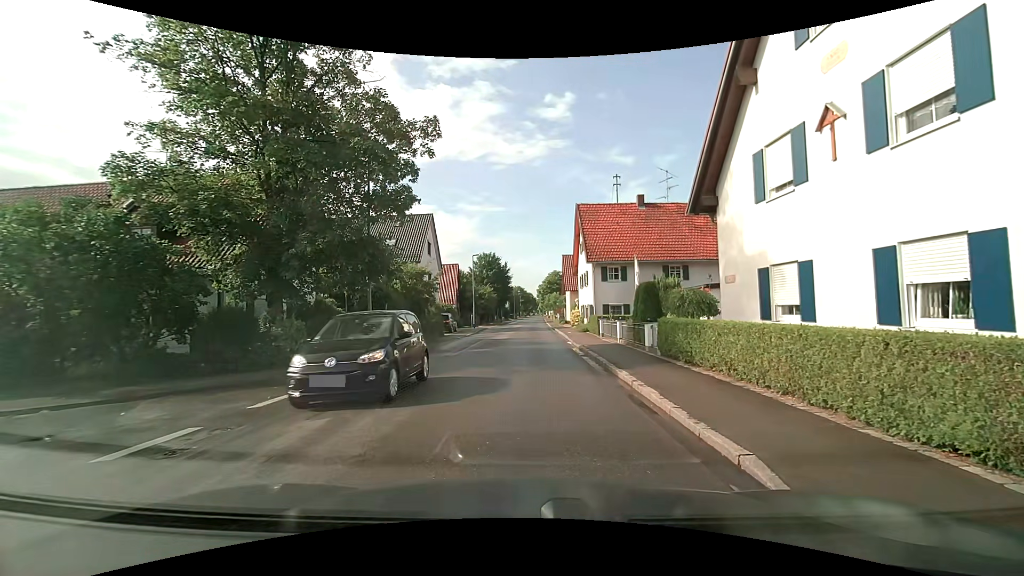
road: tertiary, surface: asphalt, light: Day
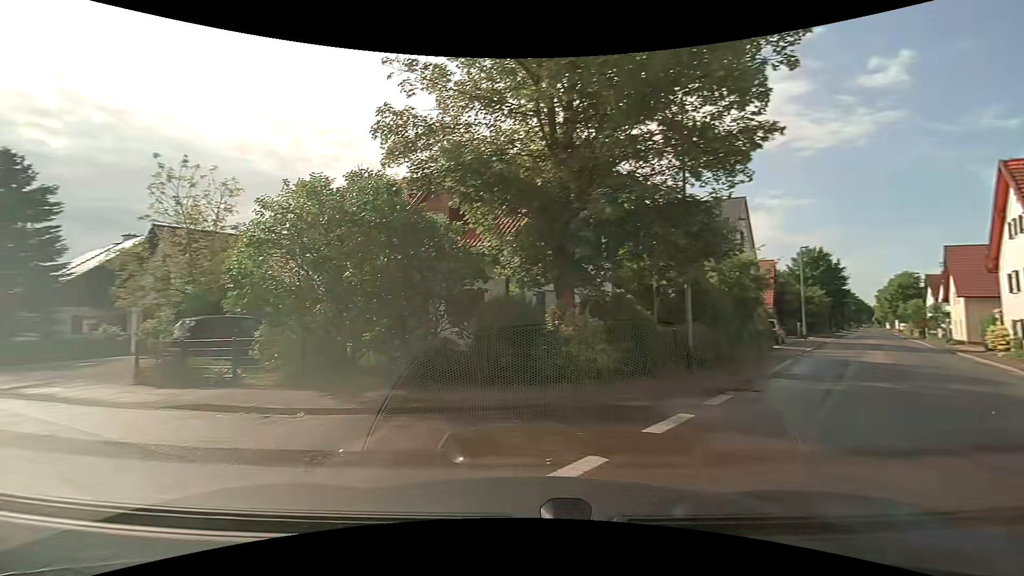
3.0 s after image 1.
(-1.4, +5.5) m; -33°
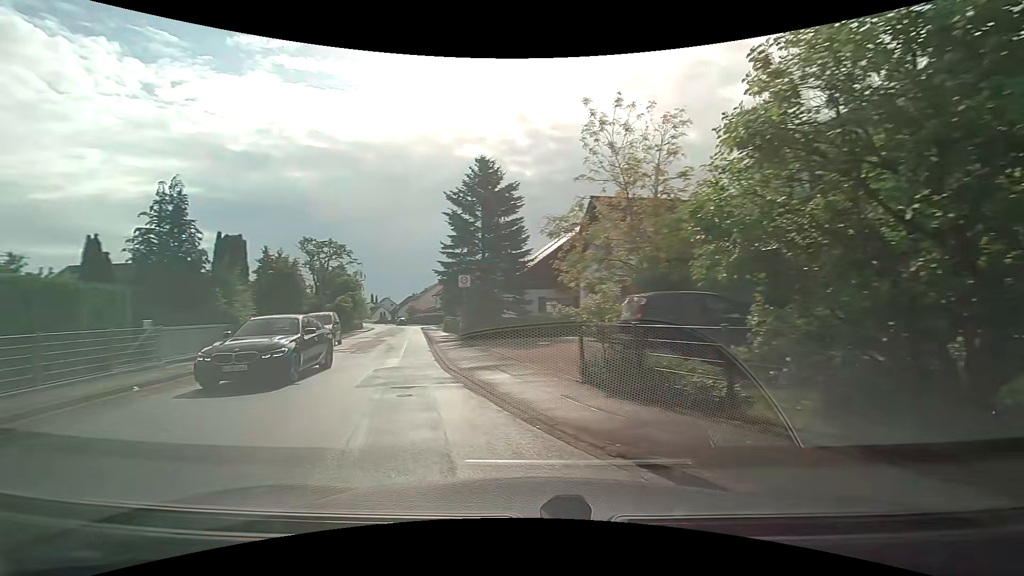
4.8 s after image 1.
(-2.5, +5.9) m; -46°
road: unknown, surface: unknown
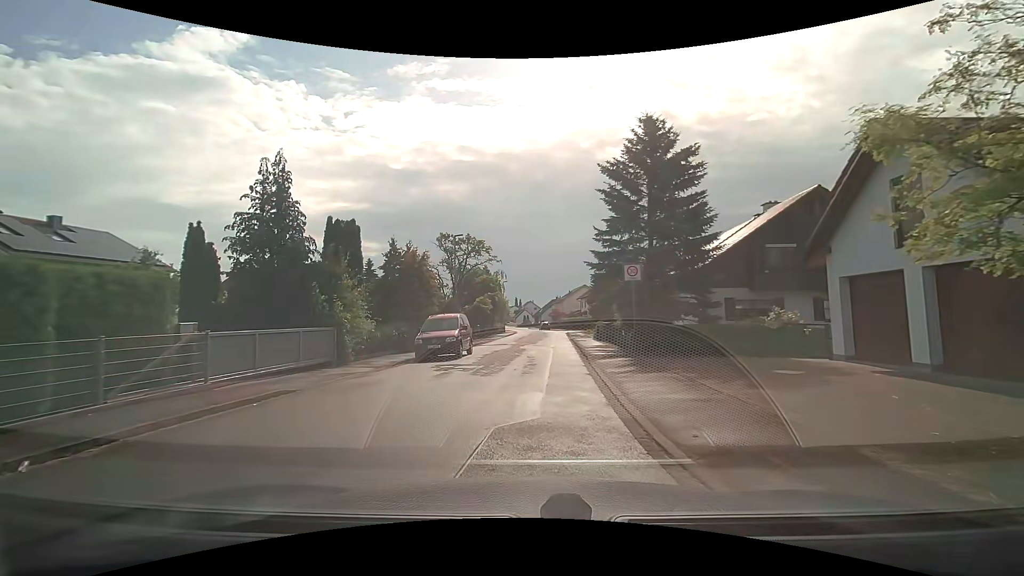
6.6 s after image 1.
(-1.4, +6.8) m; -18°
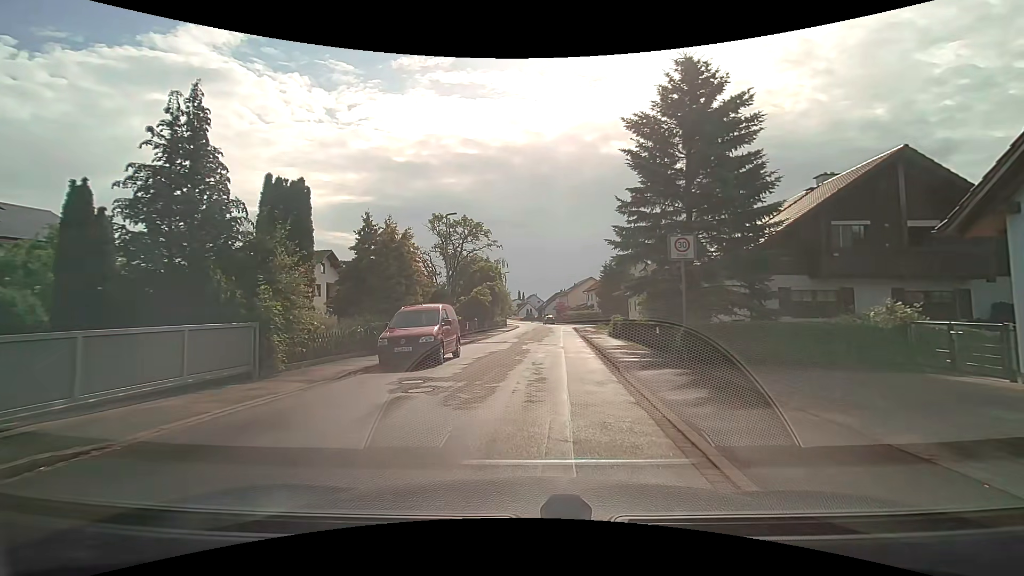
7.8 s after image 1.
(-0.1, +5.2) m; -2°
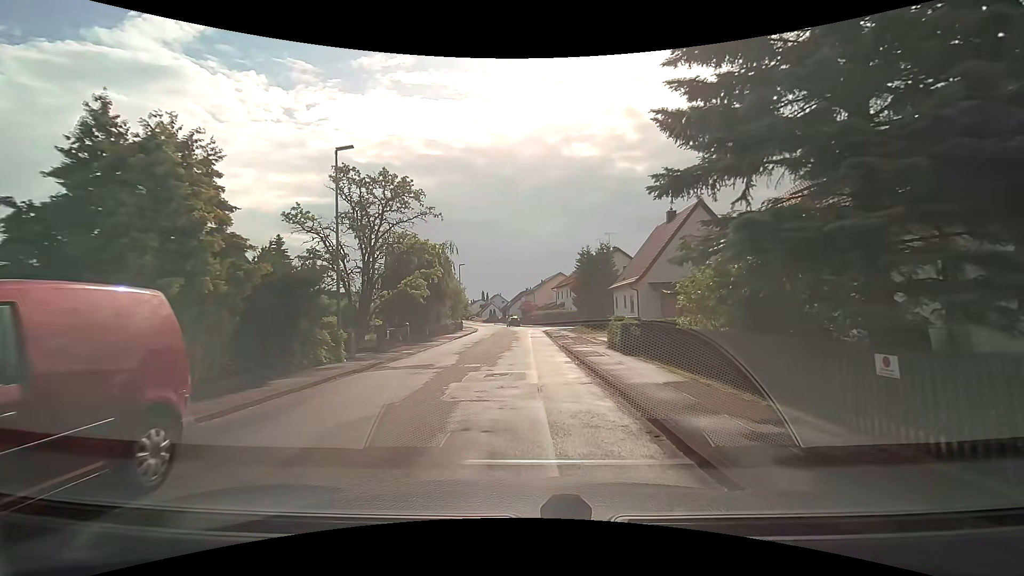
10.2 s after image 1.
(+0.7, +12.4) m; +5°
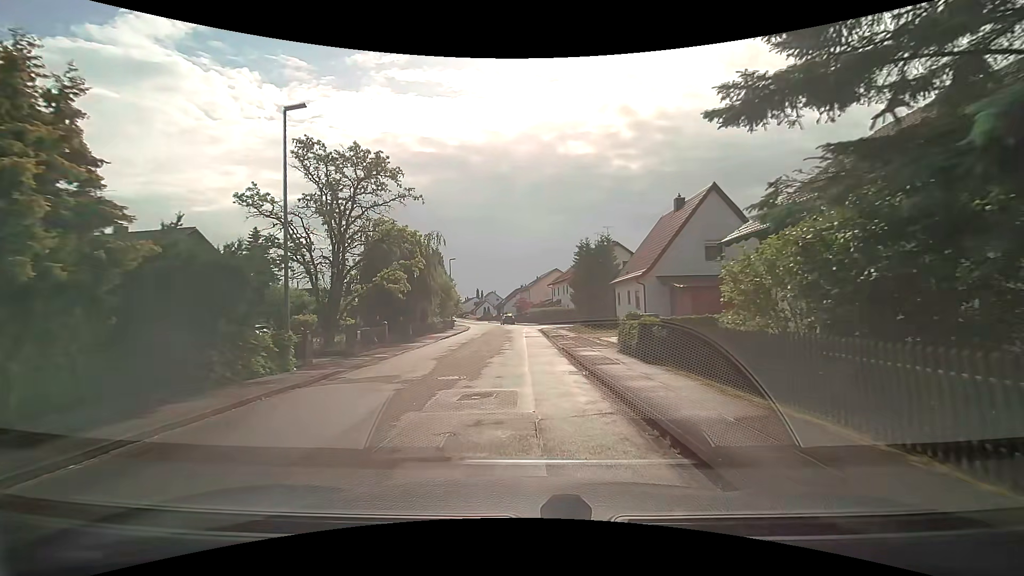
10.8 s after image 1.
(0.0, +3.4) m; 0°
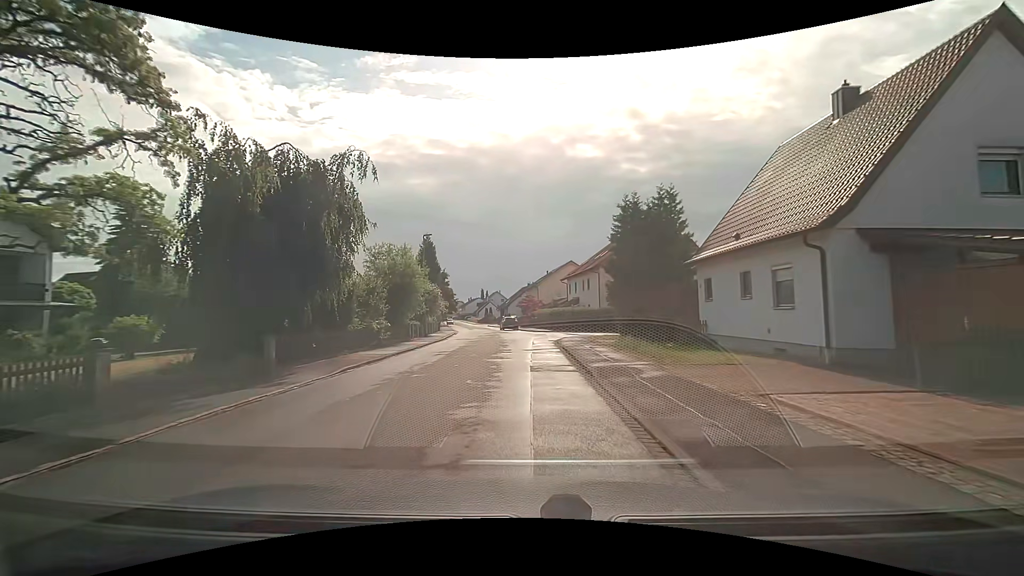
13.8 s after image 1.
(+0.1, +17.3) m; 0°
